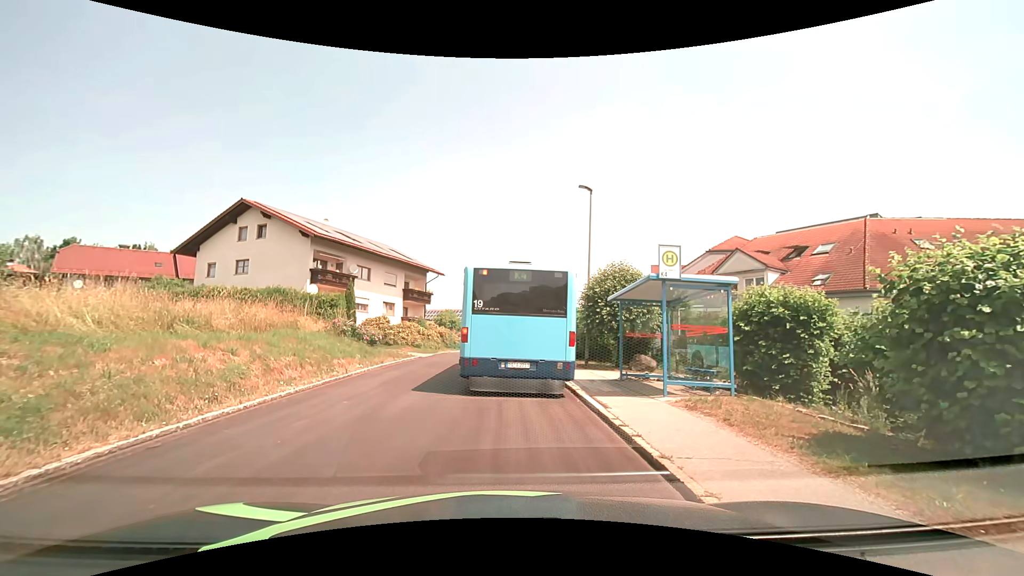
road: tertiary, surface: asphalt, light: Day
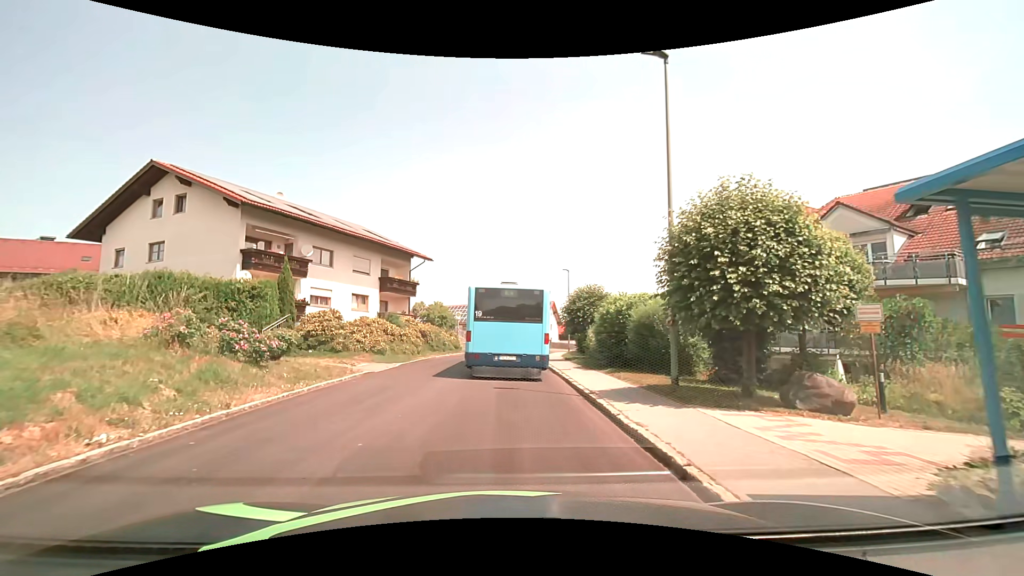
(-0.1, +11.0) m; -1°
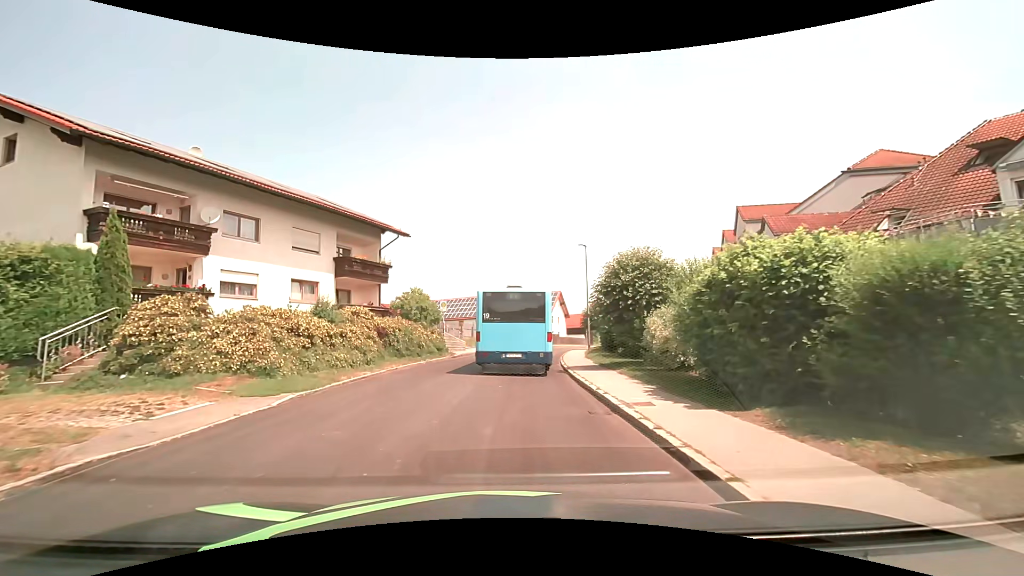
(0.0, +10.8) m; -1°
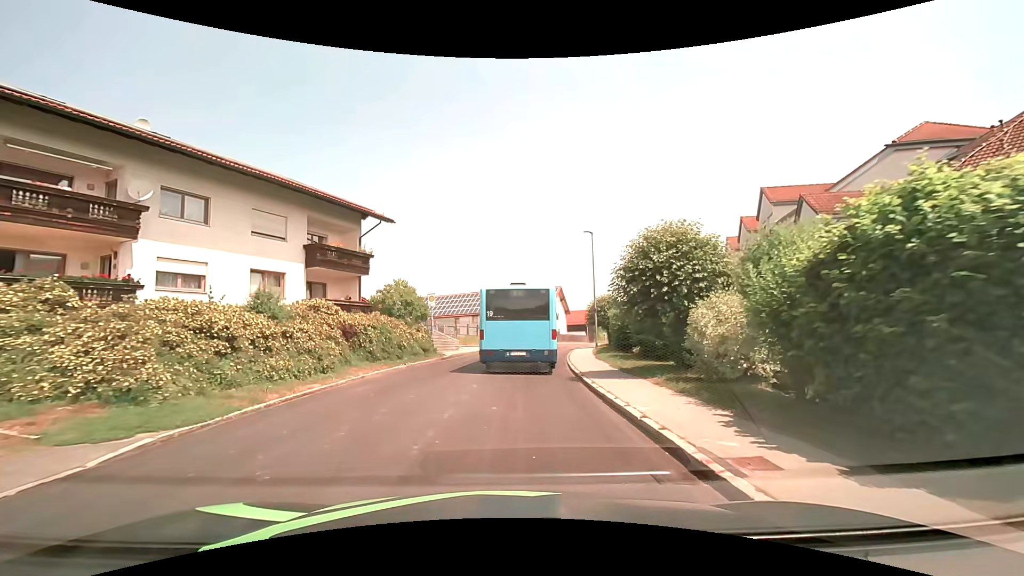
(0.0, +4.0) m; 0°
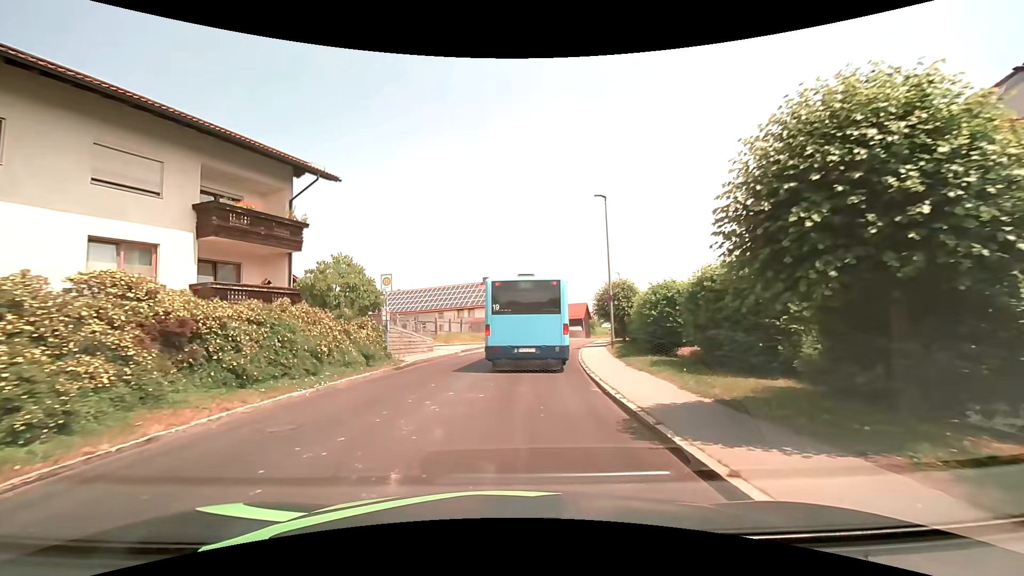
(+0.1, +8.1) m; +1°
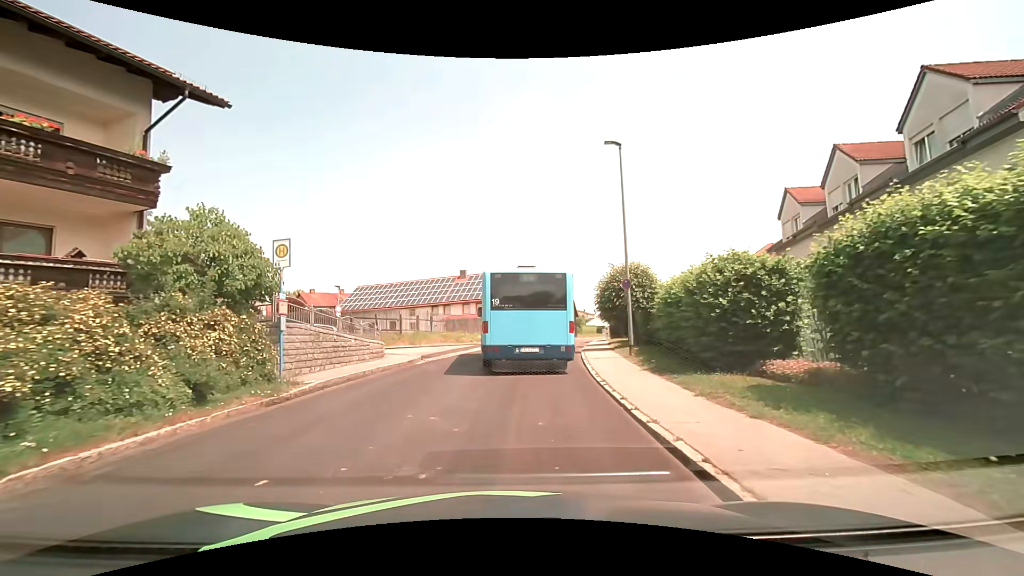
(+0.2, +7.3) m; +2°
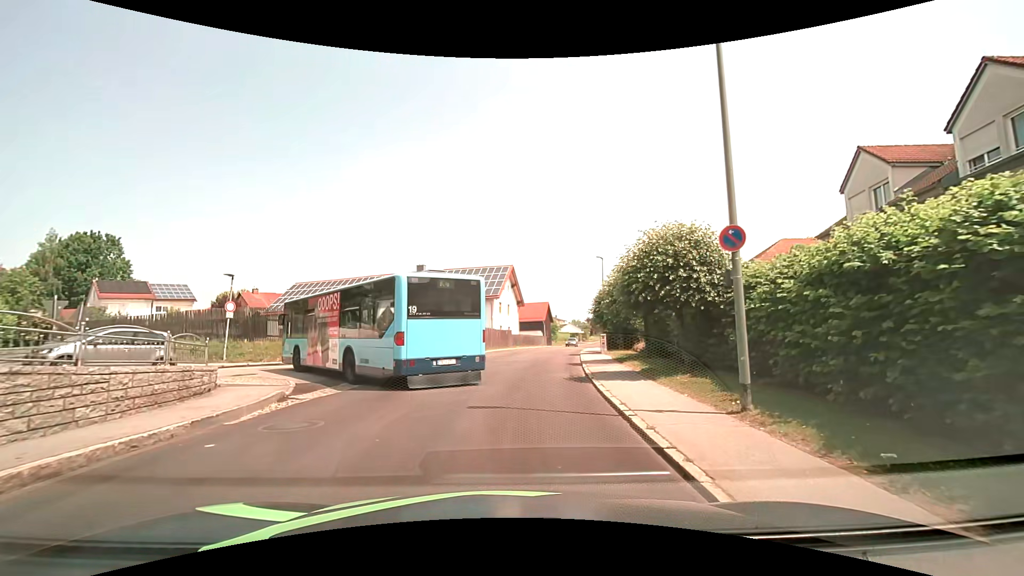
(+0.4, +10.6) m; +4°
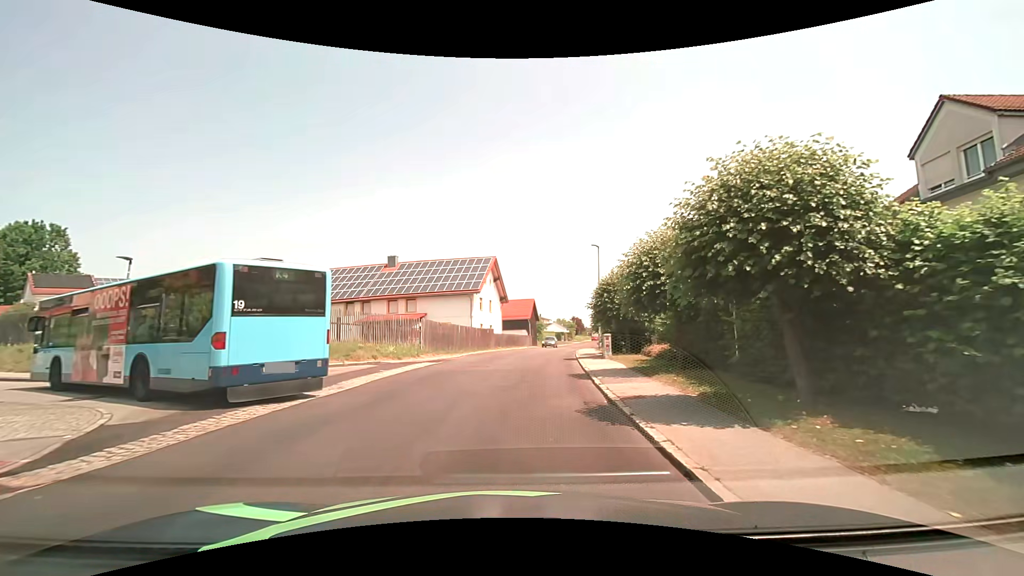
(+0.1, +6.3) m; +1°
(0, +10) (+1, +20) (+3, +30) (+4, +40) (+6, +50) (+8, +59) (+10, +69) (+12, +79) (+14, +89) (+16, +98) m
